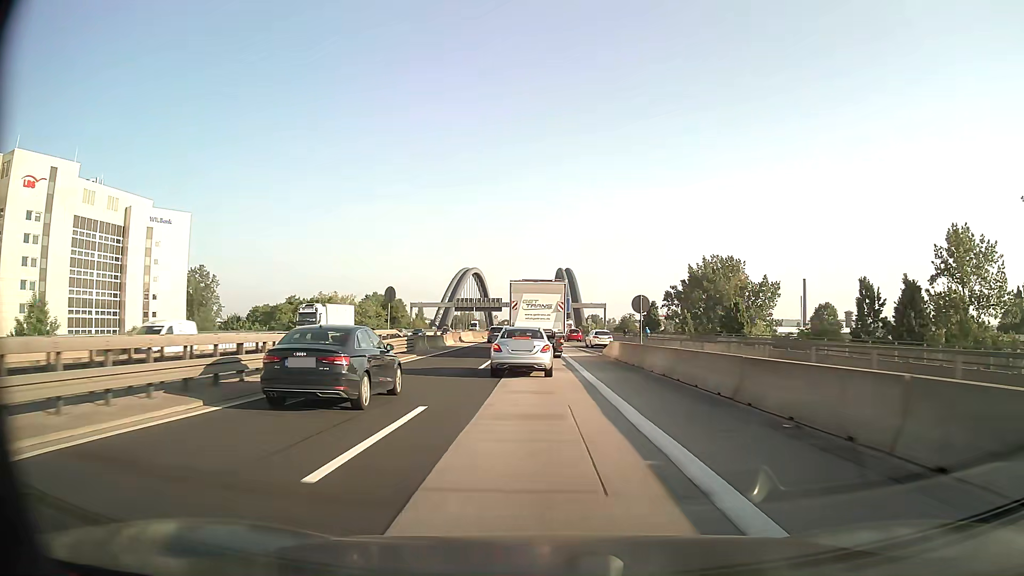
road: motorway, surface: asphalt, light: Day
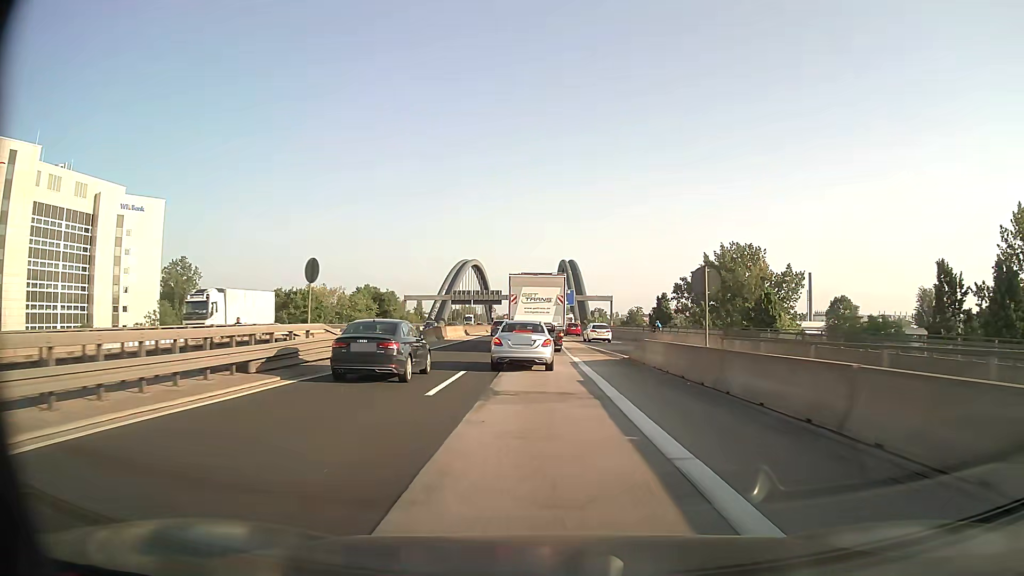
(0.0, +10.8) m; 0°
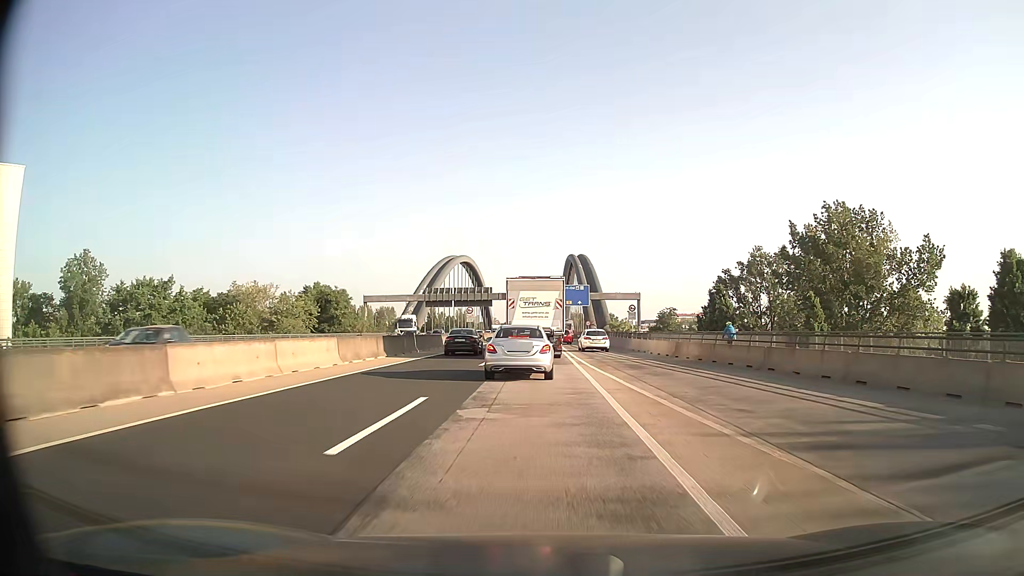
(-0.3, +41.5) m; -1°
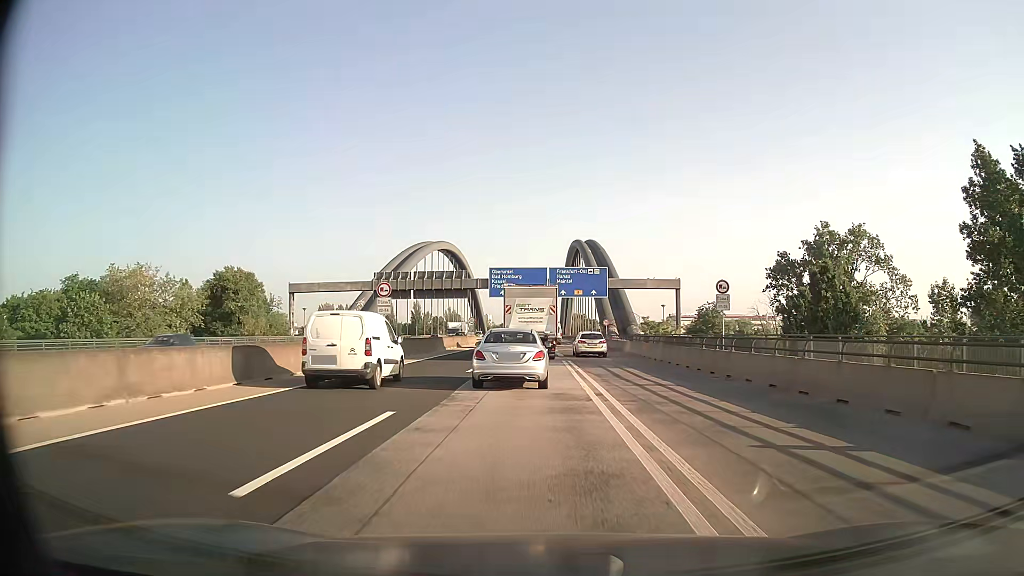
(+0.1, +37.6) m; 0°
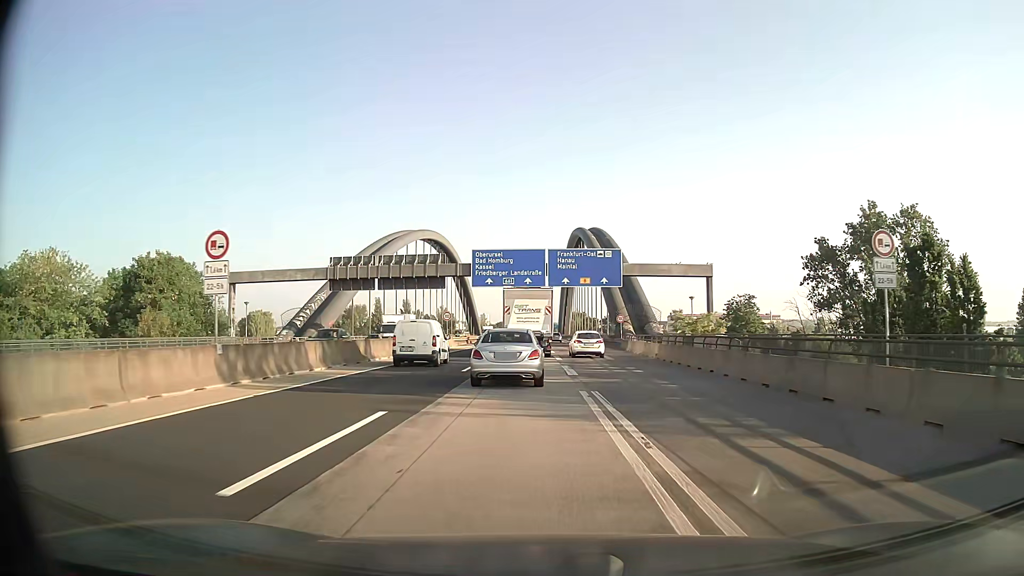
(0.0, +17.9) m; 0°
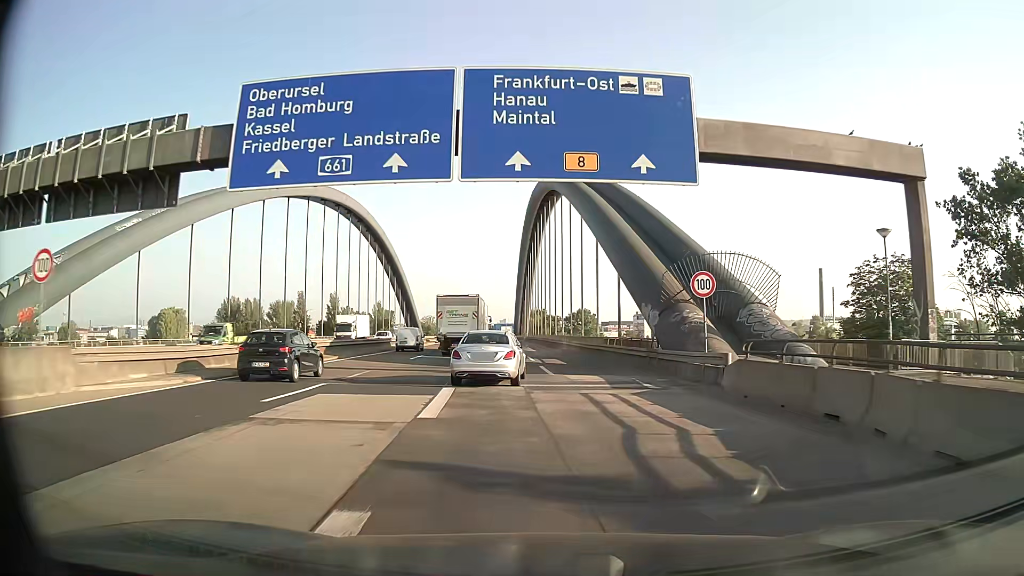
(+1.4, +46.7) m; +4°
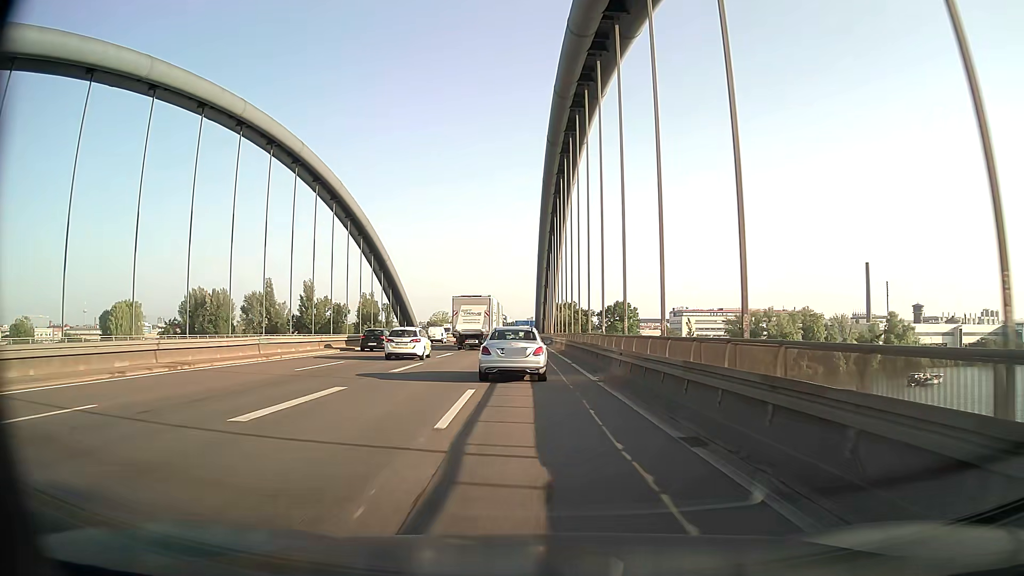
(-0.5, +50.5) m; -3°
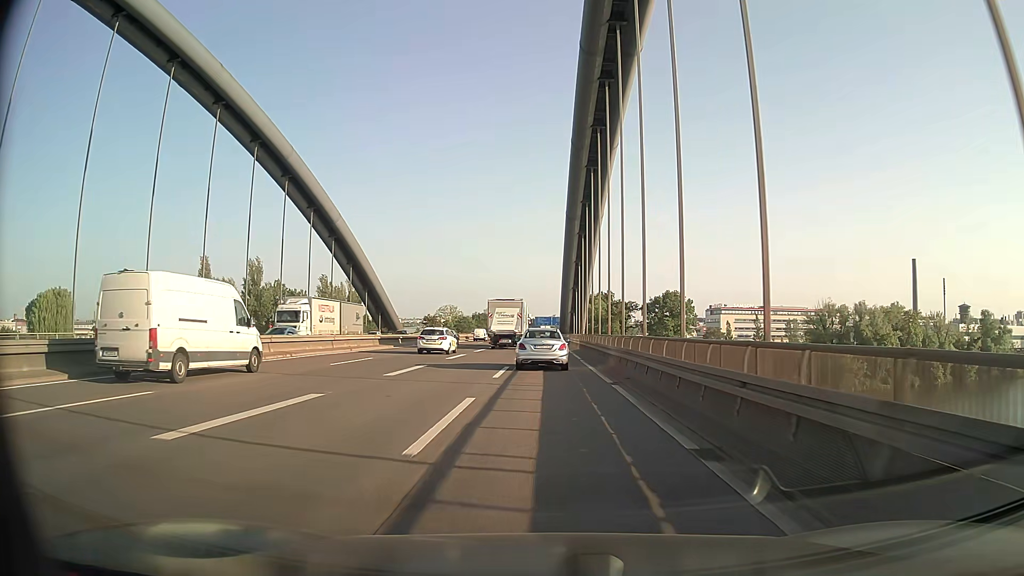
(-1.0, +51.0) m; -1°
(0, +10) (0, +20) (0, +30) (0, +40) (0, +50) (0, +60) (0, +70) (0, +80) (0, +90) (0, +100) m
